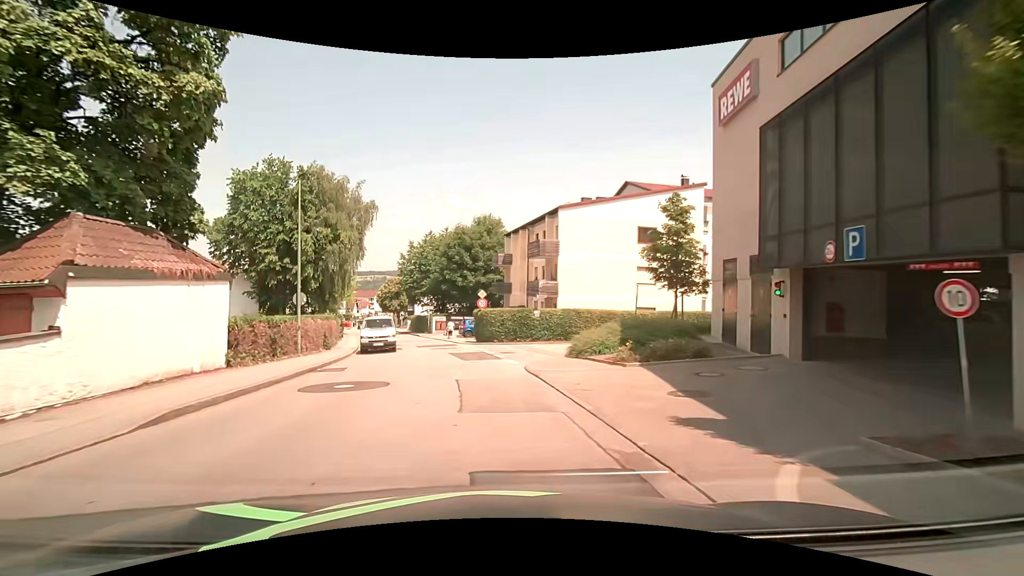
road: unclassified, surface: asphalt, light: Day
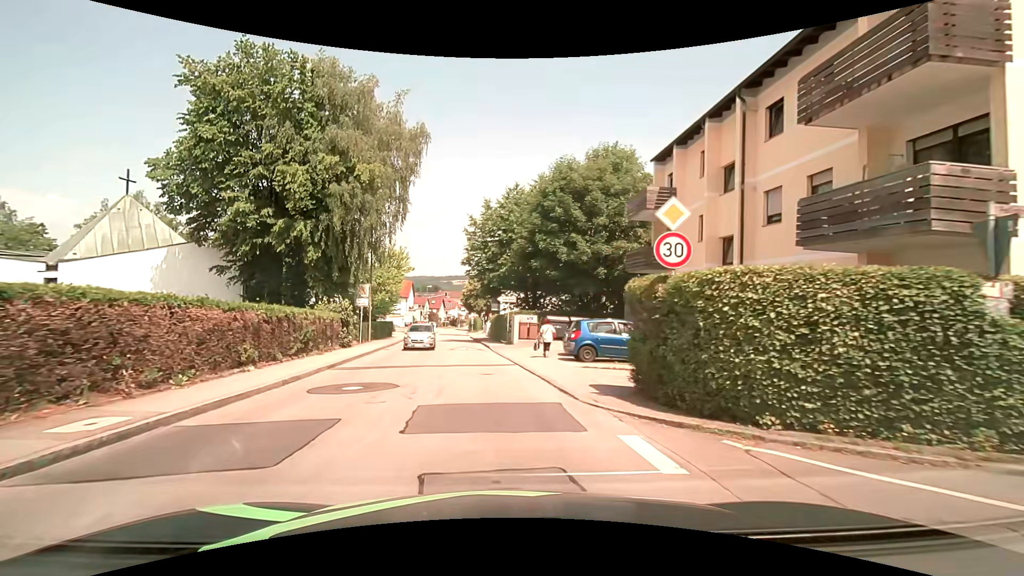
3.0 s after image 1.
(-1.8, +24.0) m; -10°
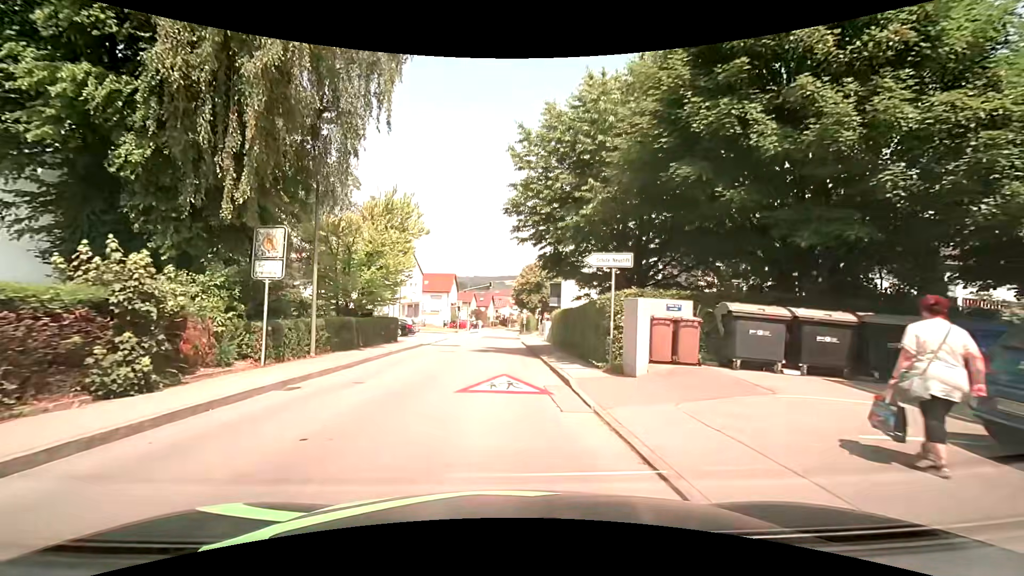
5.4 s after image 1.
(-1.2, +18.4) m; -7°
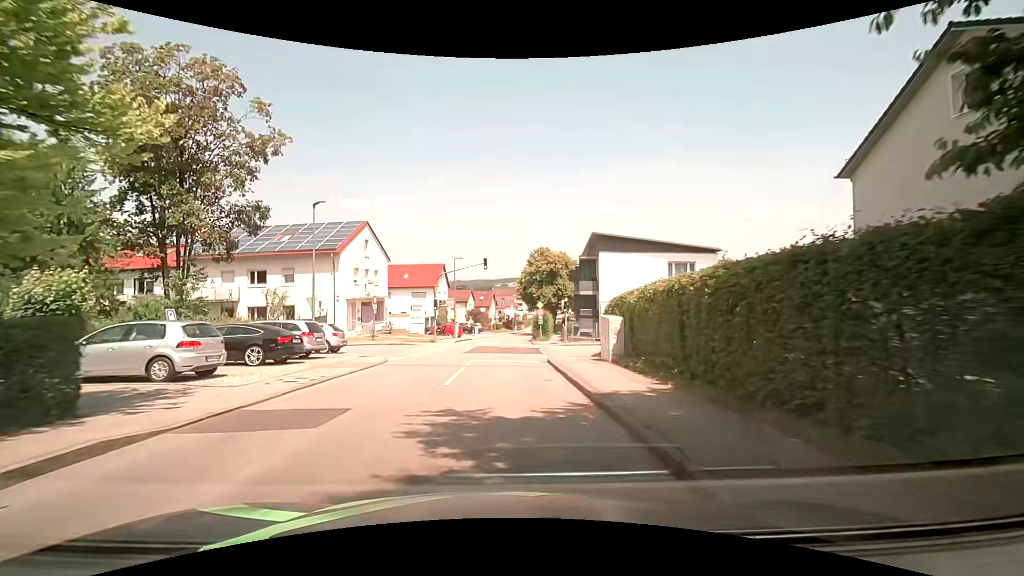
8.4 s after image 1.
(-0.2, +22.7) m; -1°
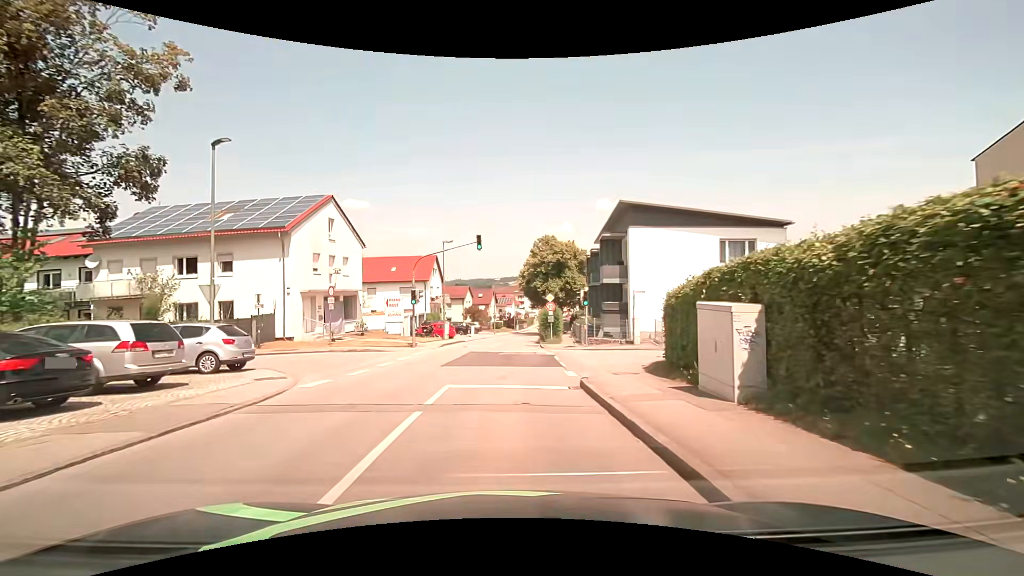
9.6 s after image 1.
(0.0, +9.0) m; 0°
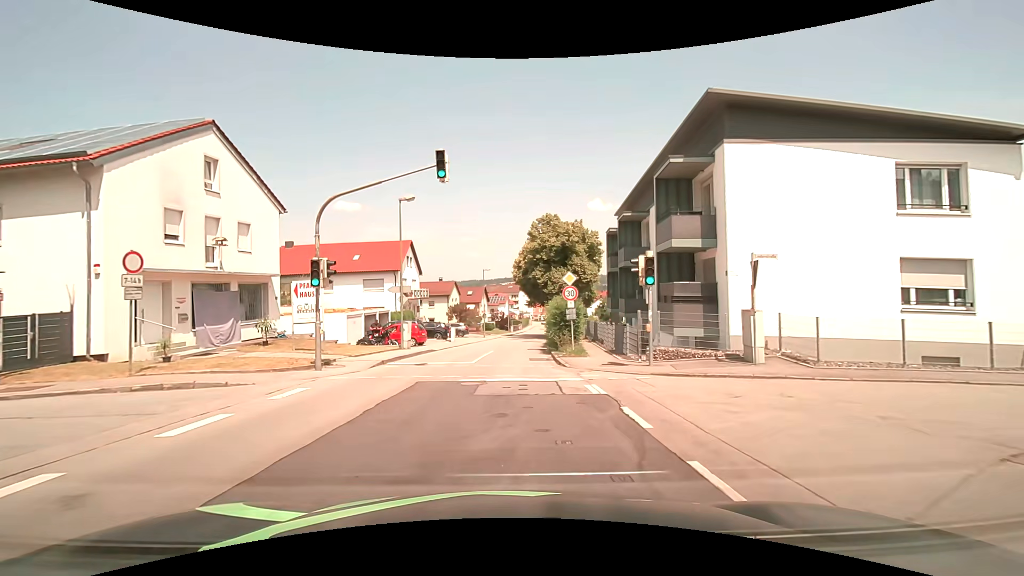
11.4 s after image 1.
(+0.1, +13.5) m; +1°
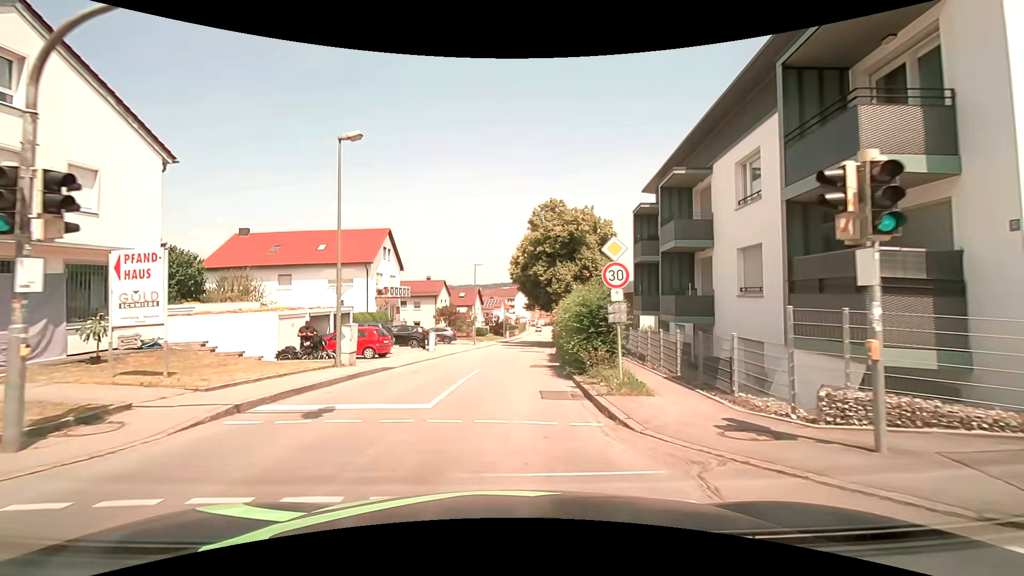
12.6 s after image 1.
(0.0, +9.0) m; 0°
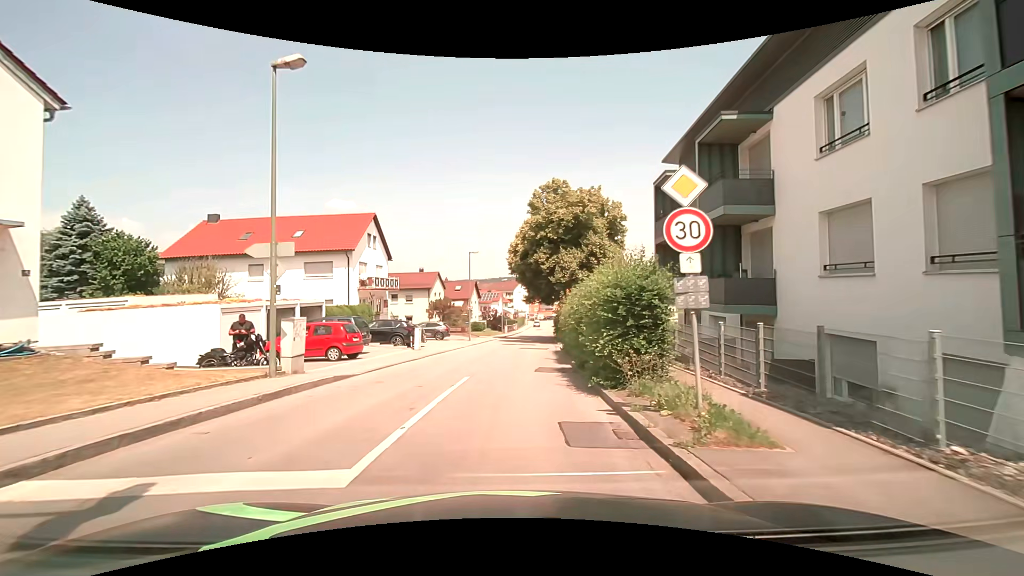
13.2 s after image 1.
(0.0, +4.5) m; 0°
(0, +10) (+1, +20) (+1, +30) (+2, +40) (+3, +50) (+4, +60) (+5, +70) (+6, +80) (+7, +90) (+8, +100) m
